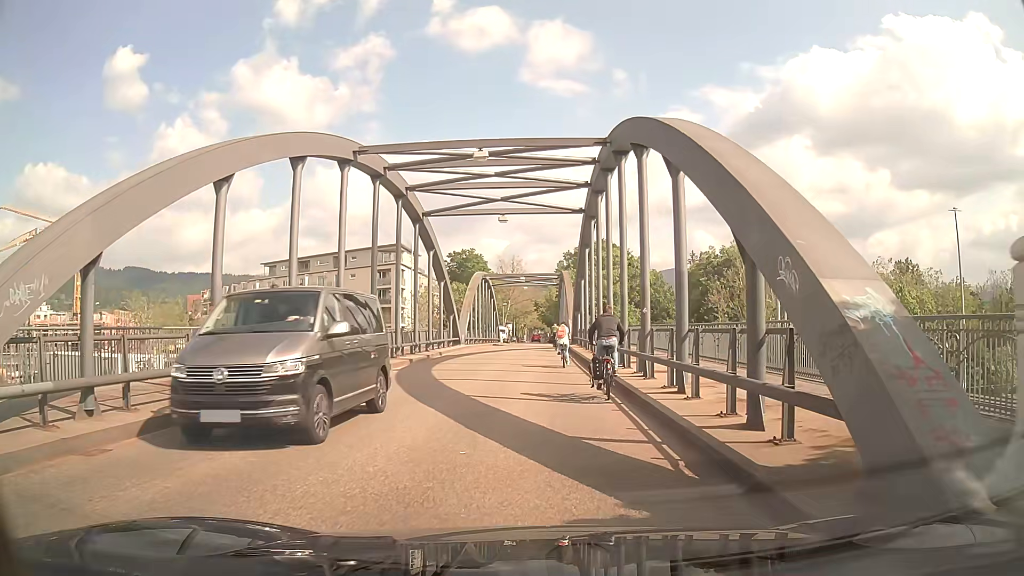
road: residential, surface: asphalt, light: Day
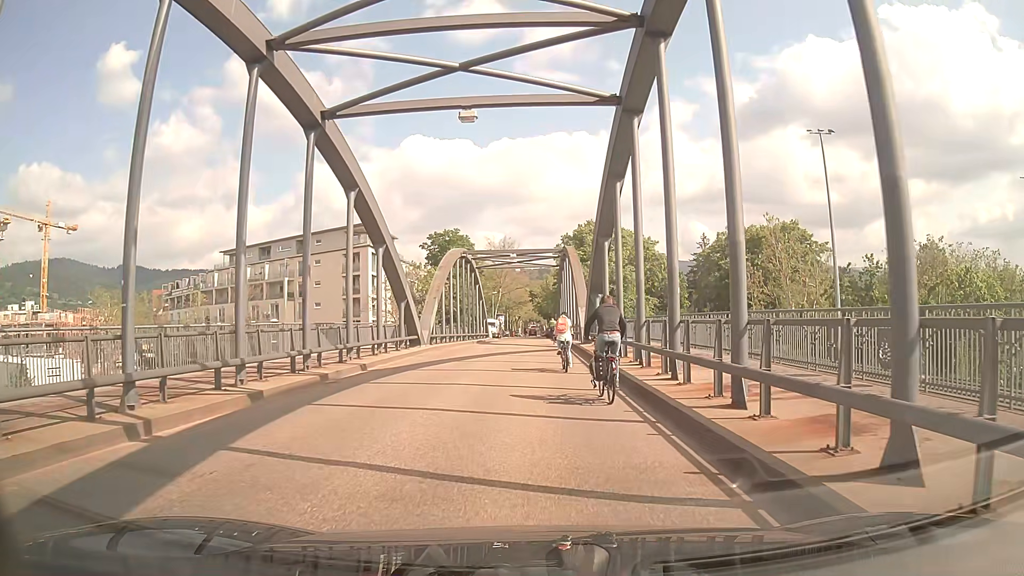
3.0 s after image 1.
(-0.1, +15.7) m; +1°
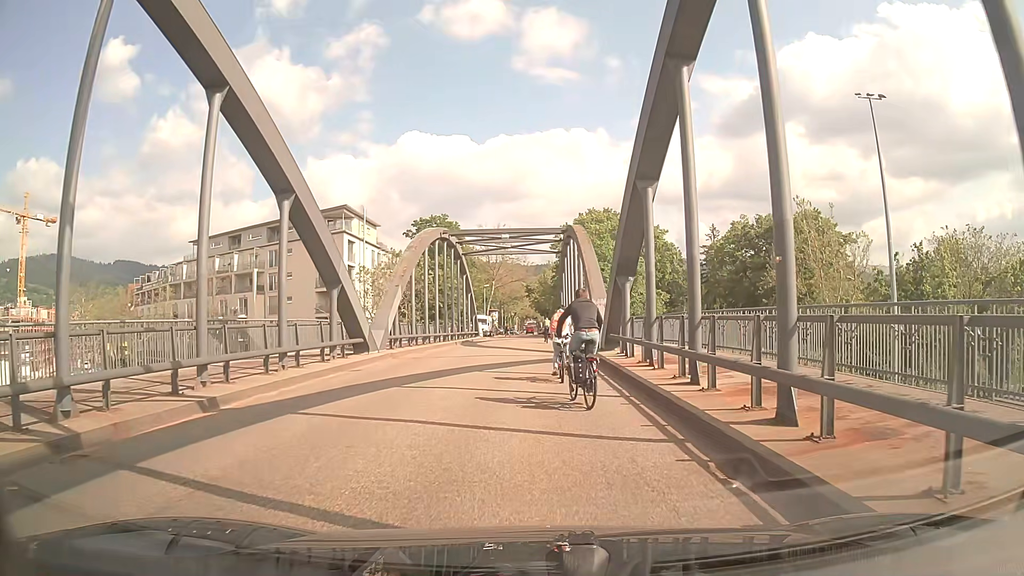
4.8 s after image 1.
(-0.1, +9.9) m; +1°
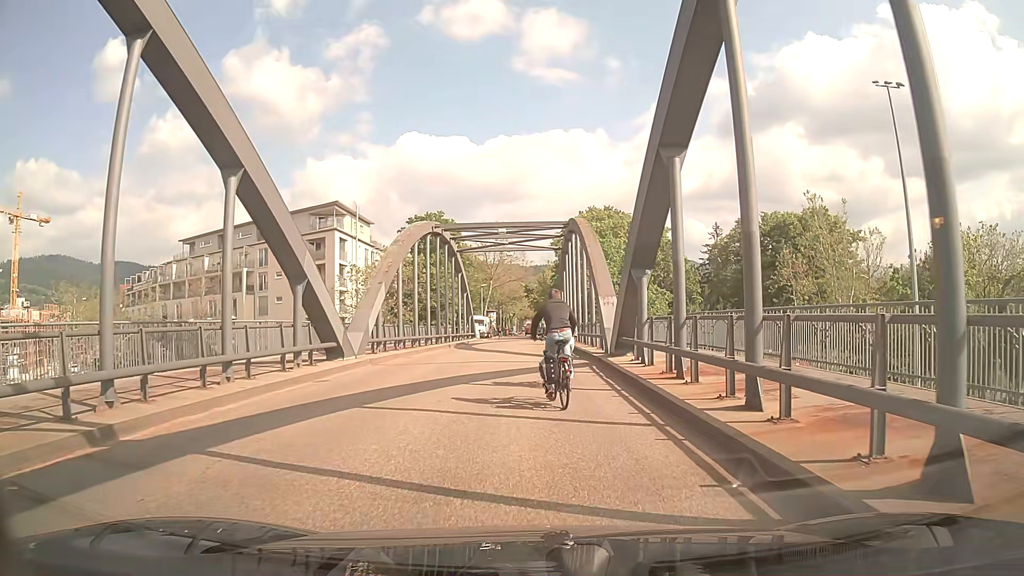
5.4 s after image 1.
(-0.1, +3.0) m; -1°
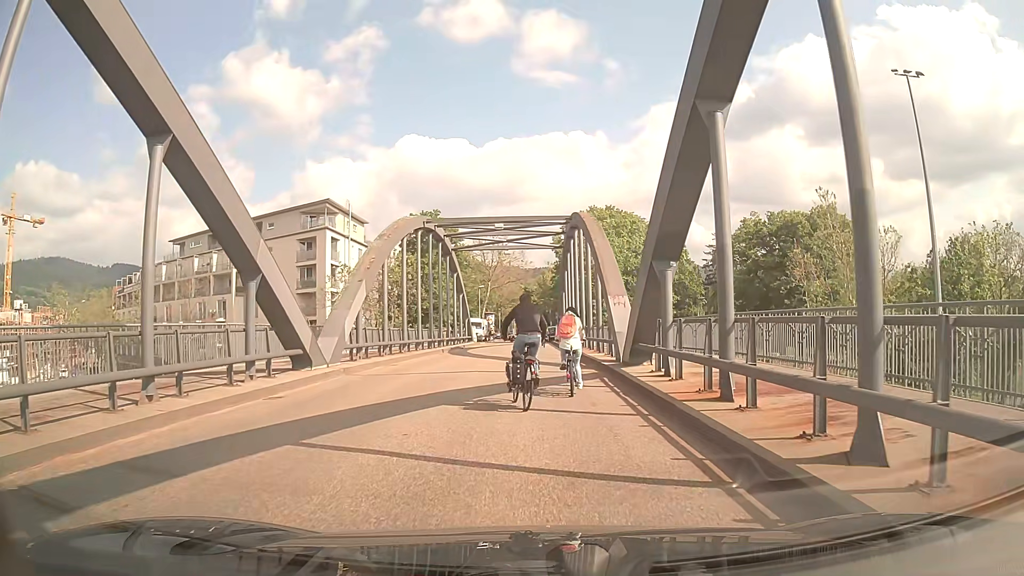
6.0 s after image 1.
(0.0, +3.0) m; +1°
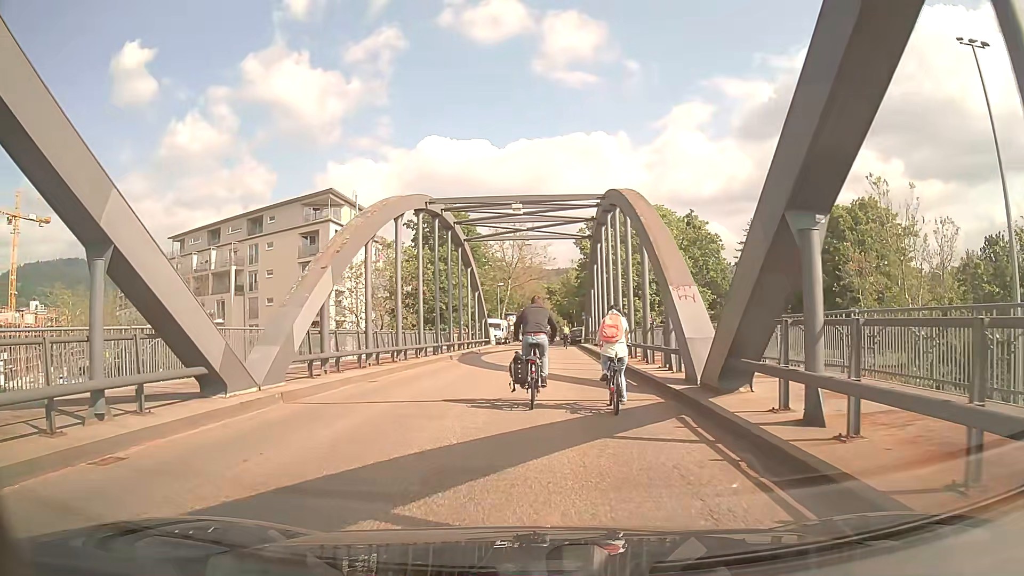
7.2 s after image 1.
(-0.2, +6.3) m; -3°
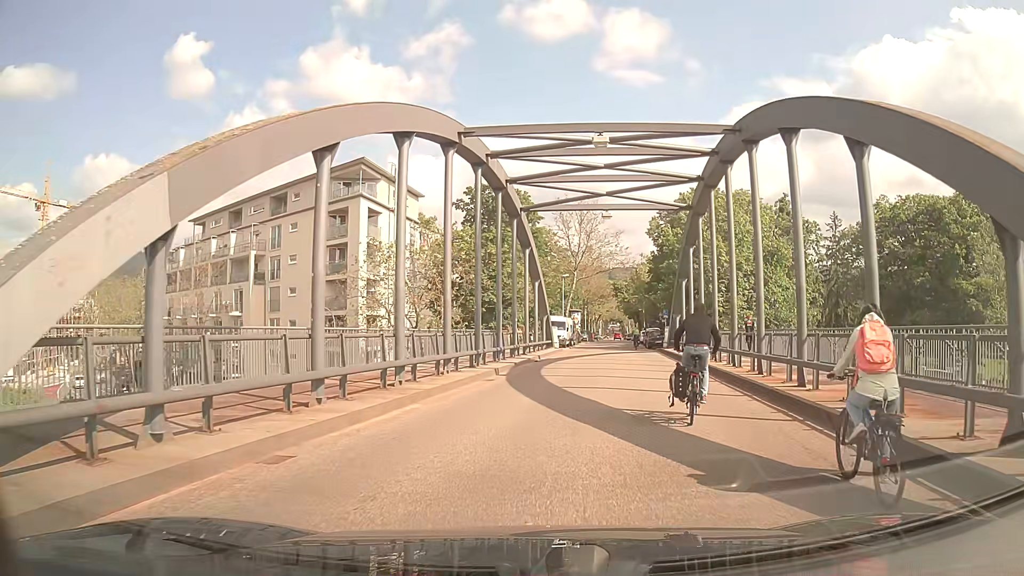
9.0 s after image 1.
(-0.7, +10.8) m; -5°
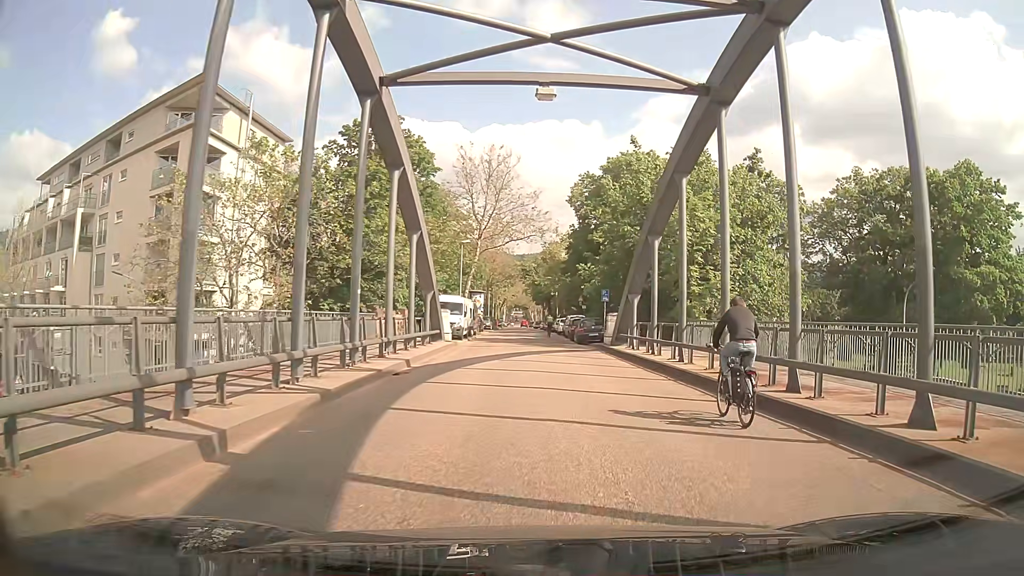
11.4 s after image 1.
(+0.8, +15.3) m; +8°
(+1, +10) (+1, +20) (+1, +30) (+1, +40) (+1, +50) (0, +60) (0, +70) (0, +80) (0, +90) (0, +100) m
